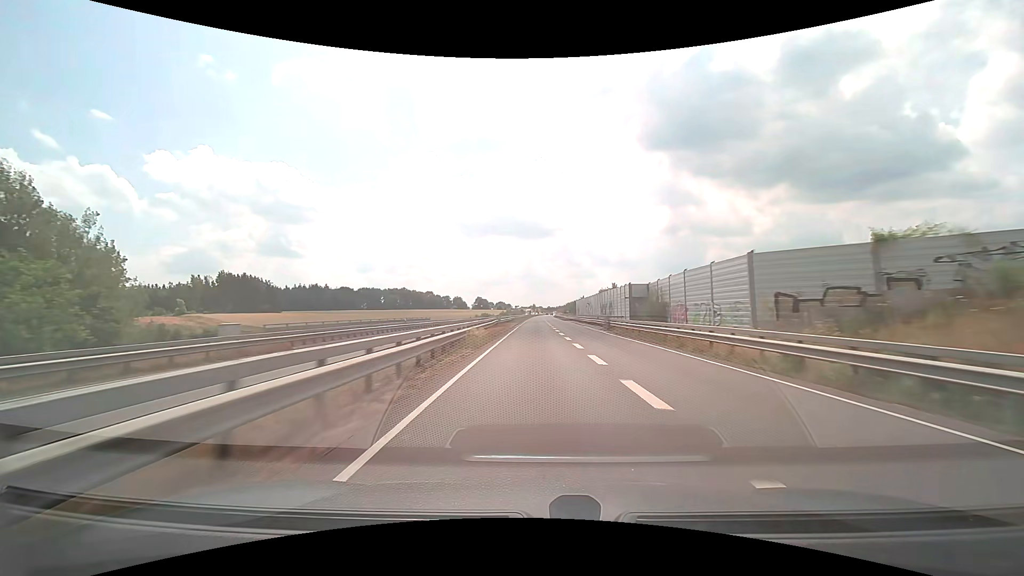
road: trunk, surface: asphalt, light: Day
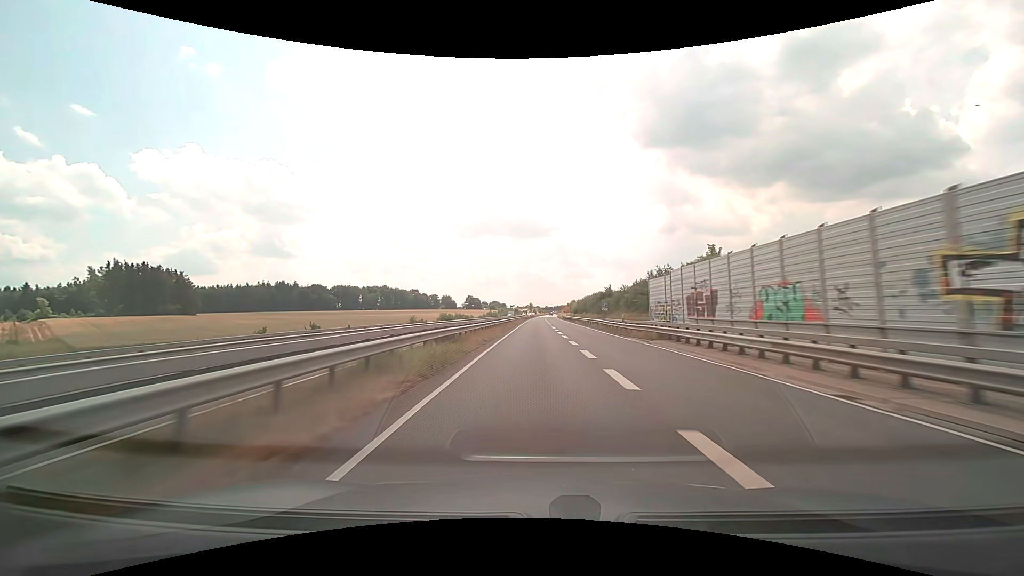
(+0.1, +64.0) m; 0°
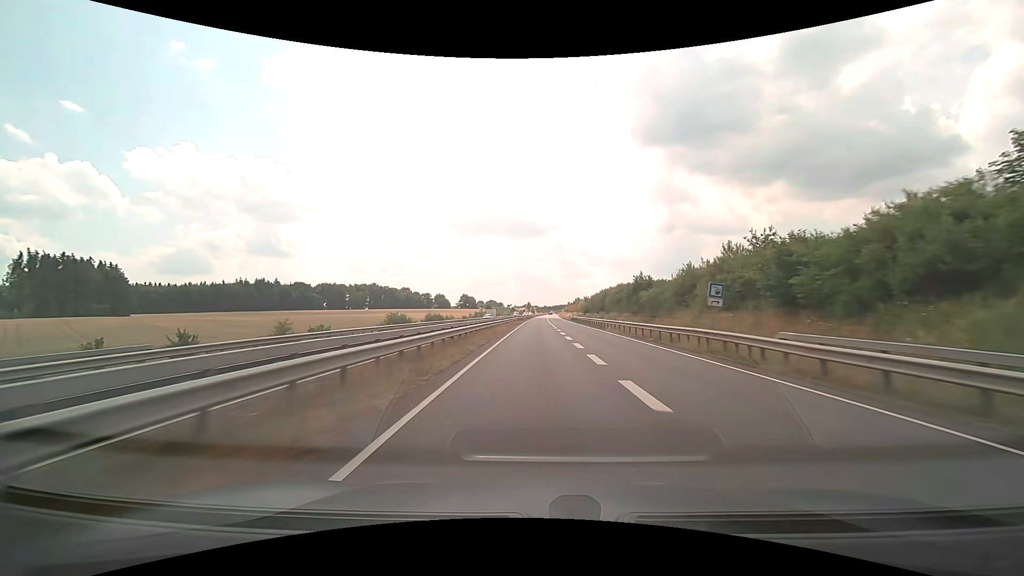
(+0.1, +31.8) m; 0°
(0, +10) (0, +20) (0, +30) (0, +40) (0, +50) (0, +60) (0, +70) (+1, +80) (+1, +90) (+1, +100) m
